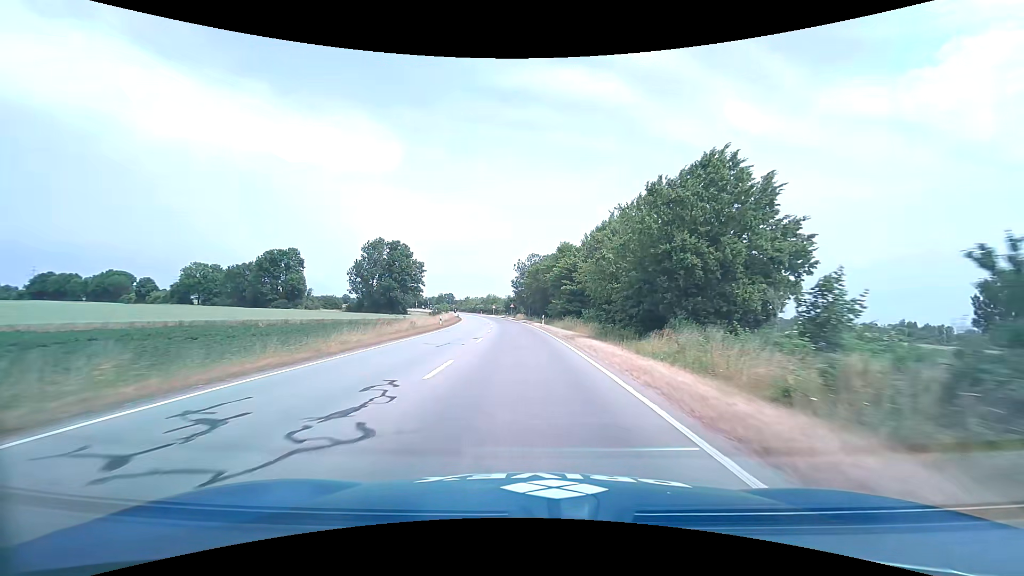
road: primary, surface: asphalt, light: Day
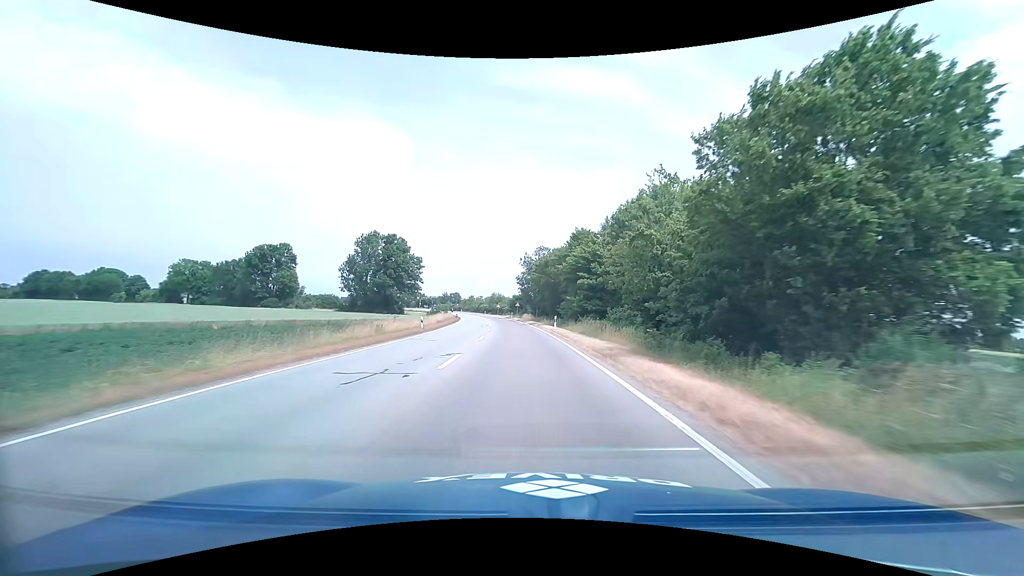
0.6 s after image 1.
(-0.1, +10.6) m; -1°
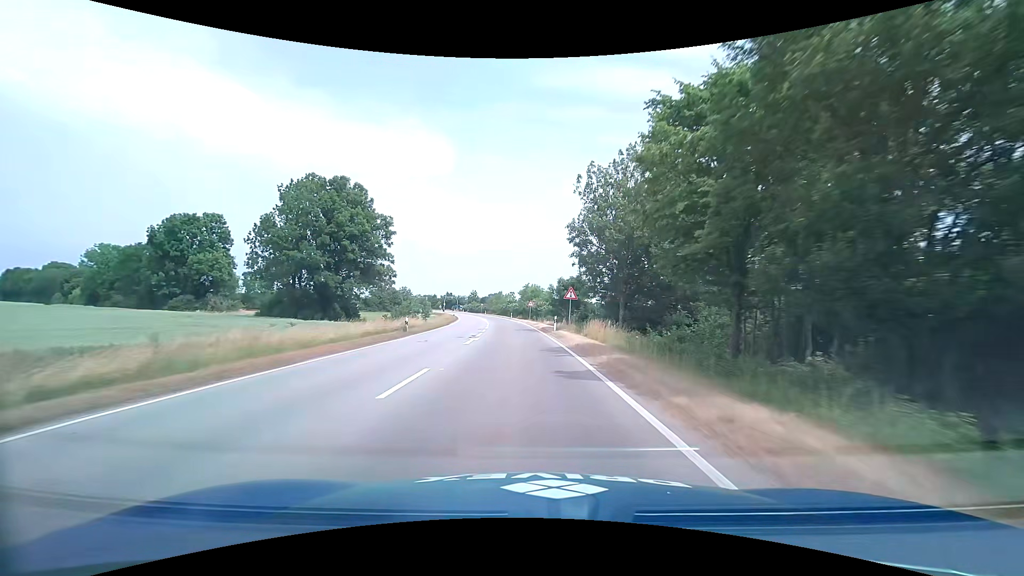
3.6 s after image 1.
(-2.0, +53.7) m; -5°
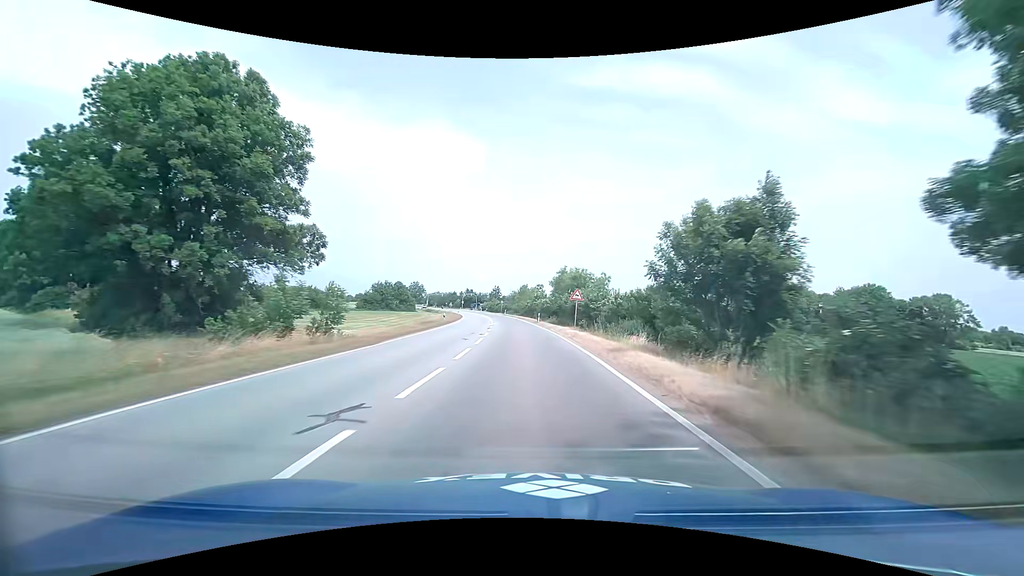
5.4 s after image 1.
(-1.4, +32.3) m; -4°
(0, +10) (0, +20) (0, +30) (-1, +40) (-1, +50) (-2, +60) (-3, +70) (-4, +80) (-6, +90) (-7, +100) m
